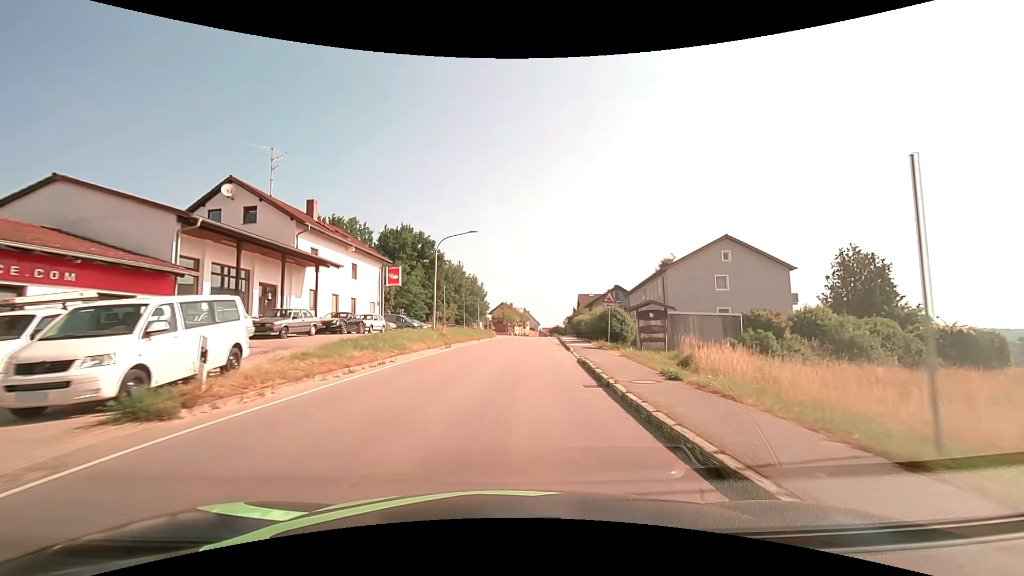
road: tertiary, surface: asphalt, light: Day
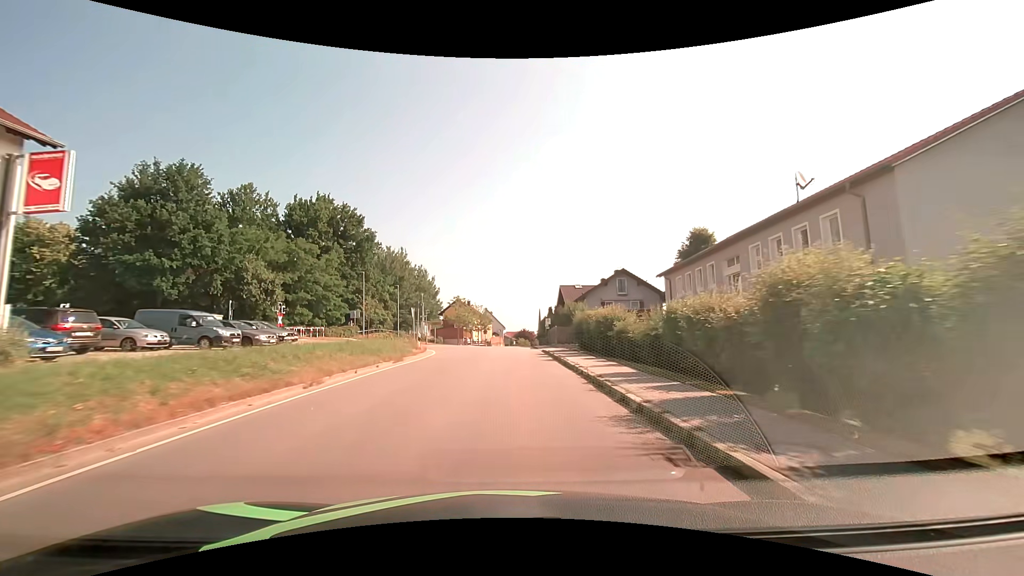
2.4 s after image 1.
(+1.4, +29.8) m; +4°
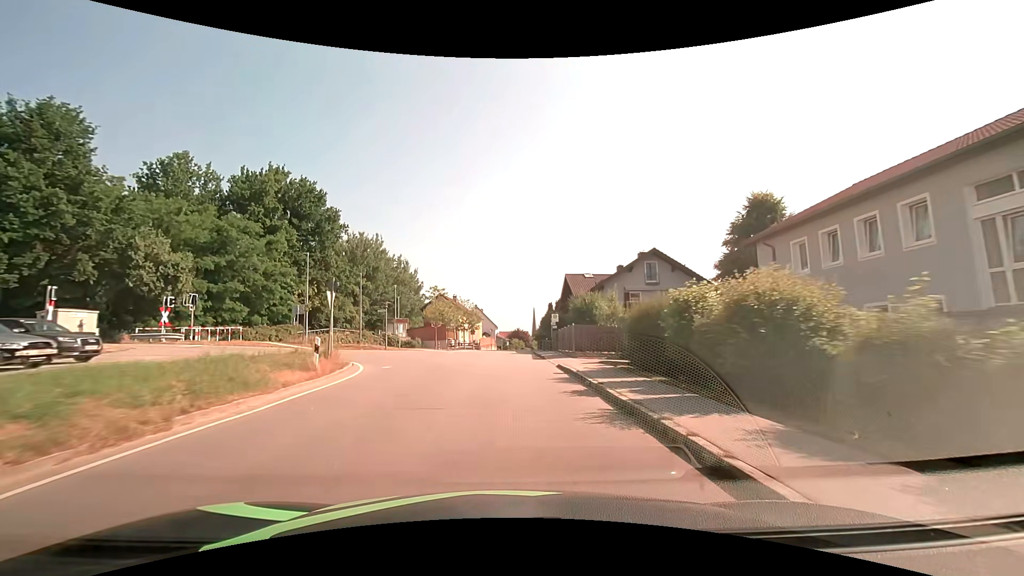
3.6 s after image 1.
(+0.1, +15.0) m; +1°
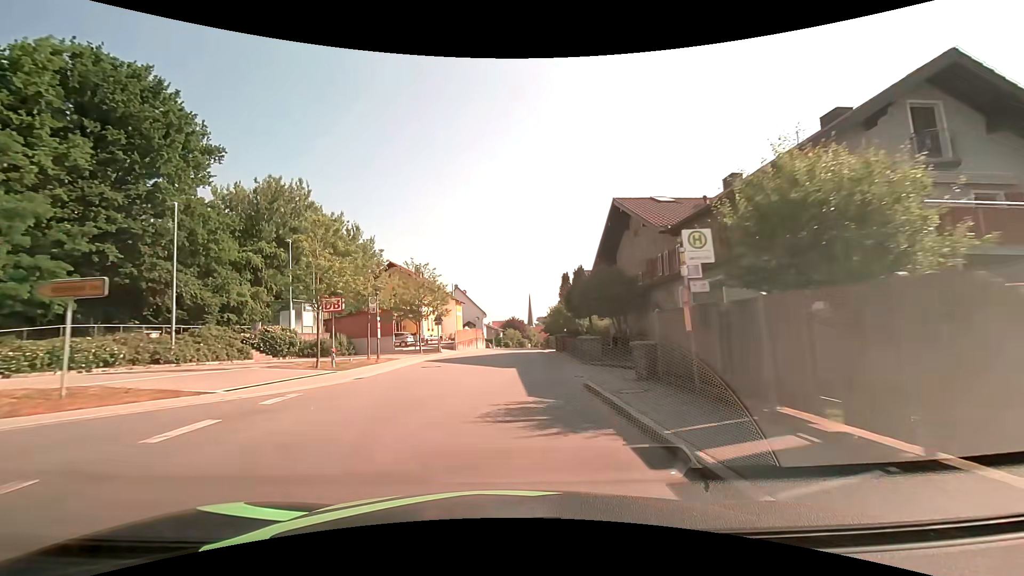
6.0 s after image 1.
(+0.3, +30.4) m; +1°
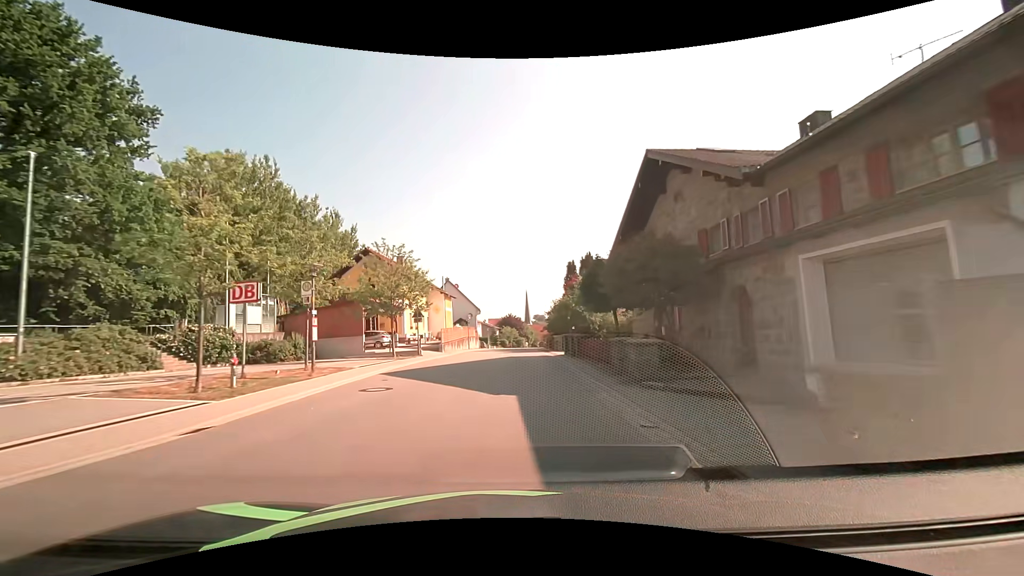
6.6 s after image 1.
(0.0, +7.7) m; 0°
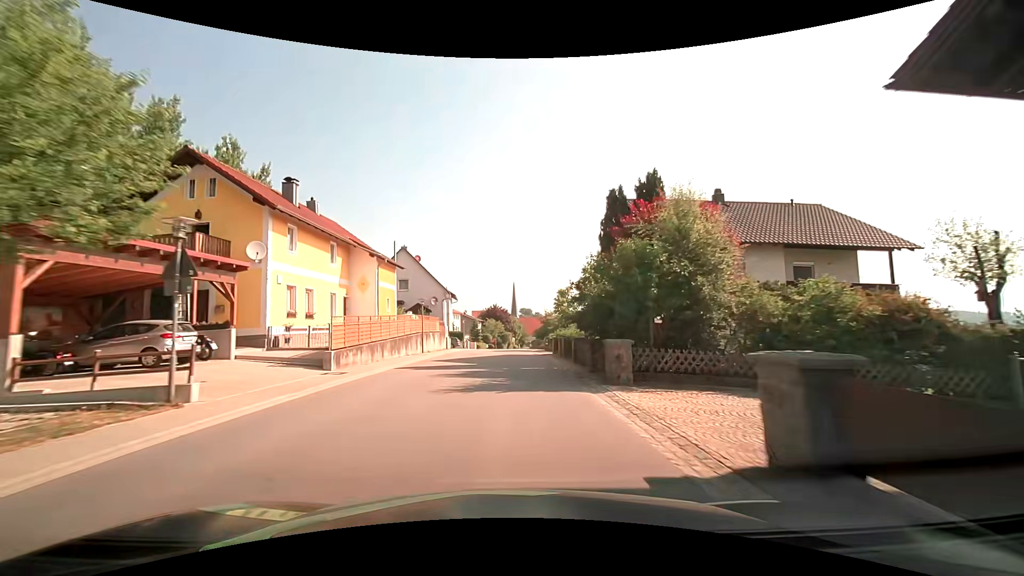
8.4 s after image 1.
(+0.3, +23.2) m; +2°
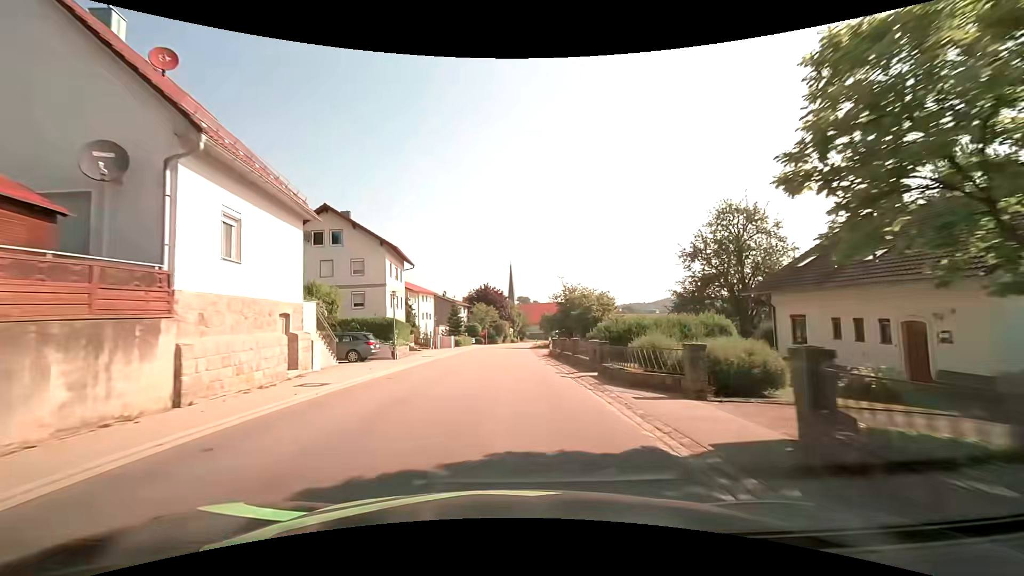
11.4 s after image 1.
(+0.3, +39.1) m; +1°
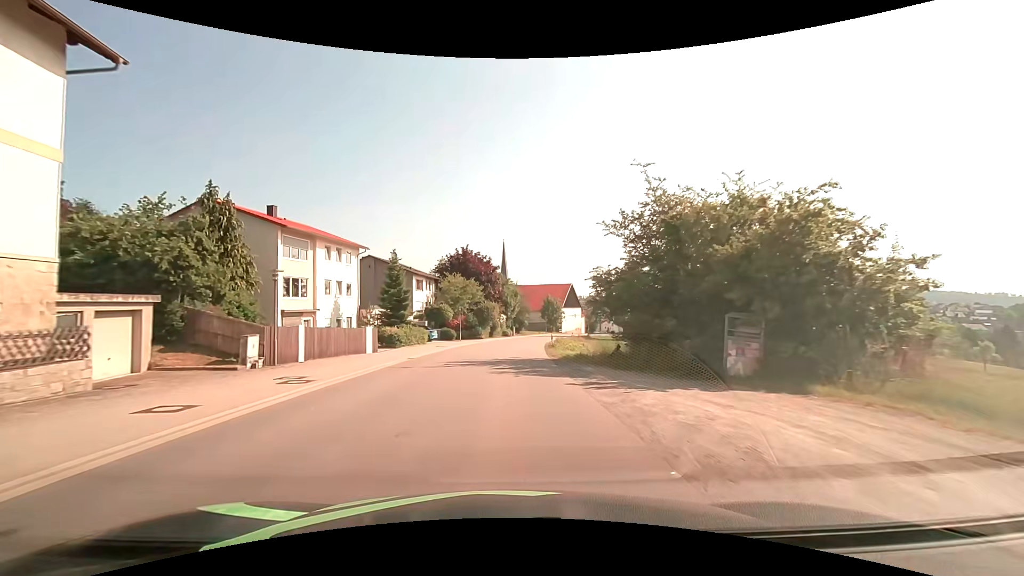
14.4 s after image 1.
(+0.2, +39.1) m; +1°
(0, +10) (0, +20) (0, +30) (+1, +40) (+2, +50) (+3, +60) (+5, +70) (+7, +79) (+9, +89) (+12, +99) m
